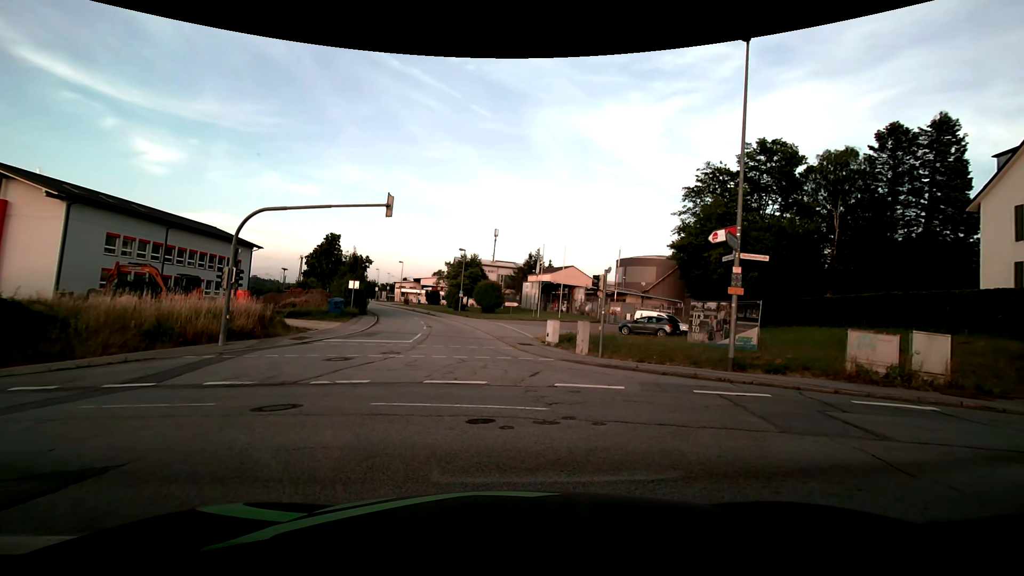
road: residential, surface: asphalt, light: Day
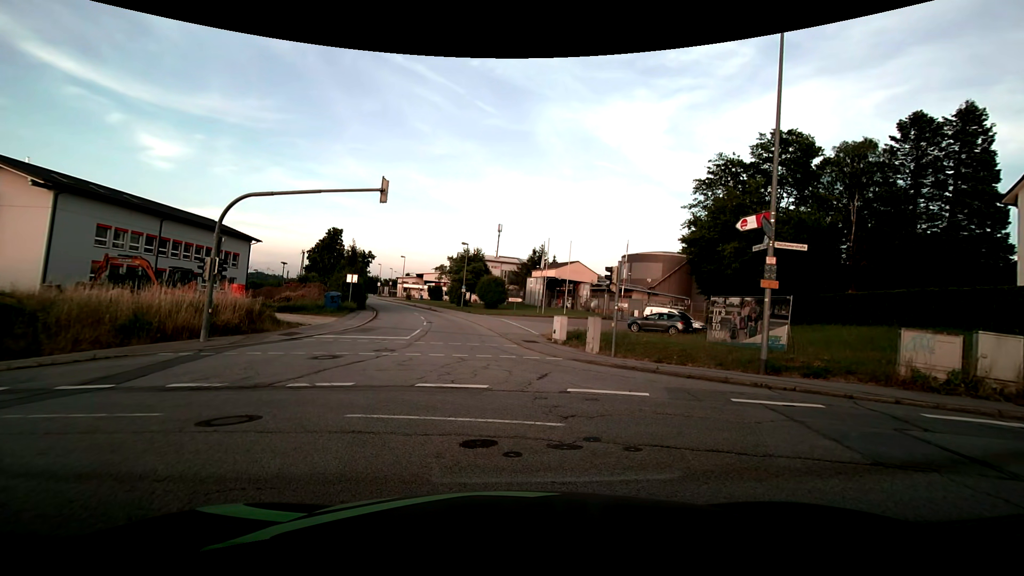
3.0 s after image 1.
(0.0, +1.6) m; 0°
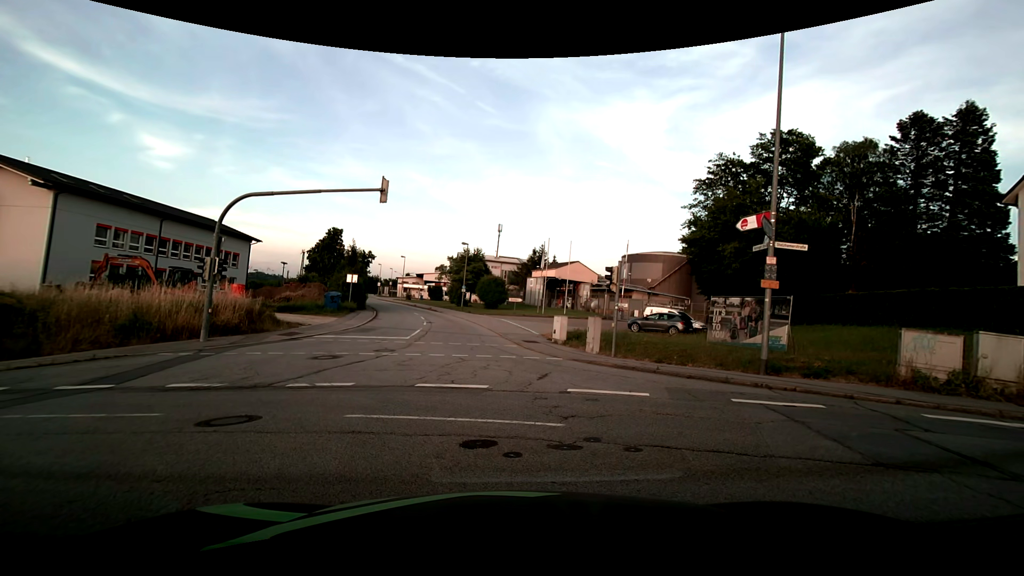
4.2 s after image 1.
(0.0, +0.1) m; 0°
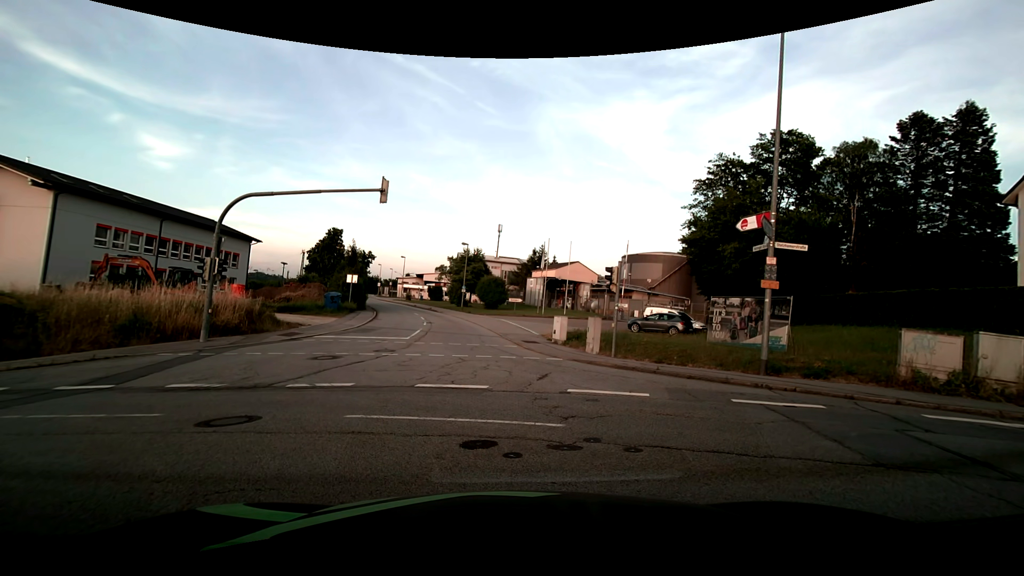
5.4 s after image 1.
(0.0, 0.0) m; 0°
